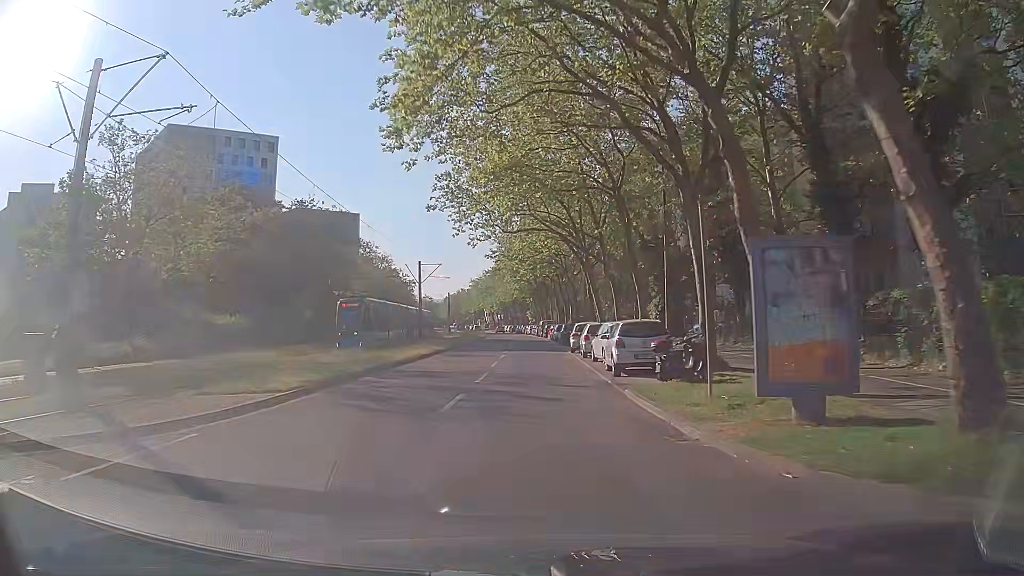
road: tertiary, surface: asphalt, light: Day
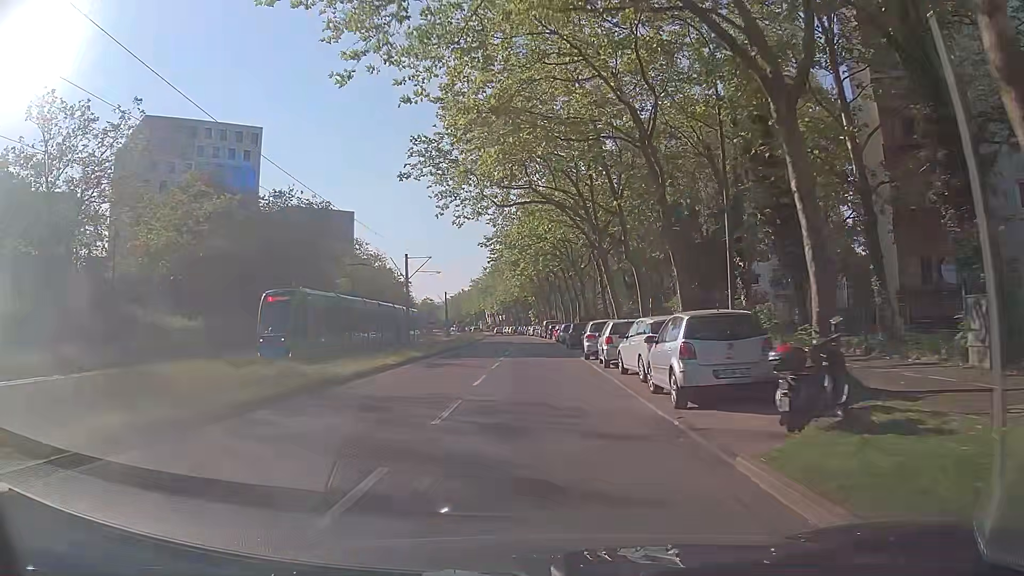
(0.0, +7.5) m; 0°
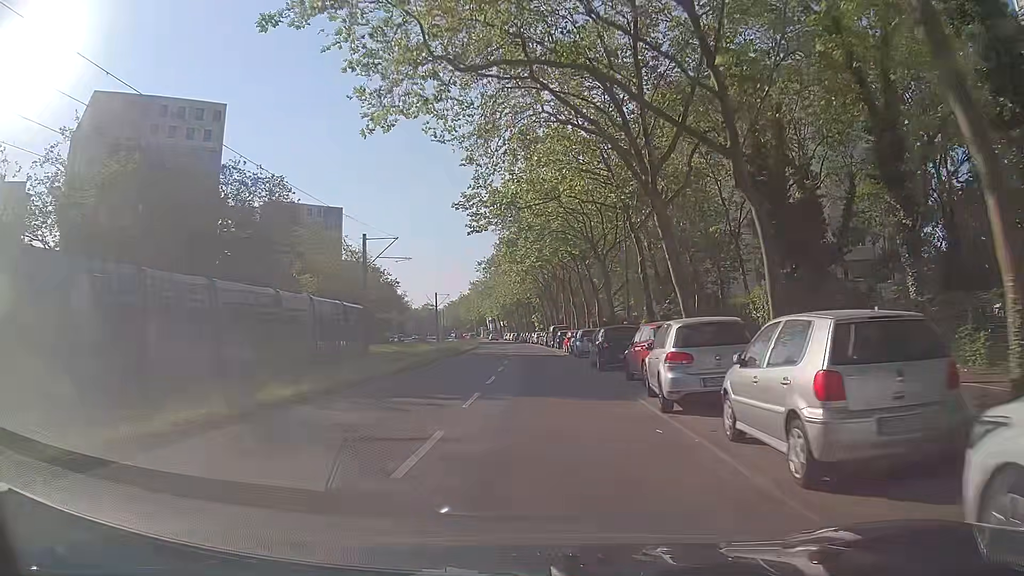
(-0.1, +15.2) m; -2°
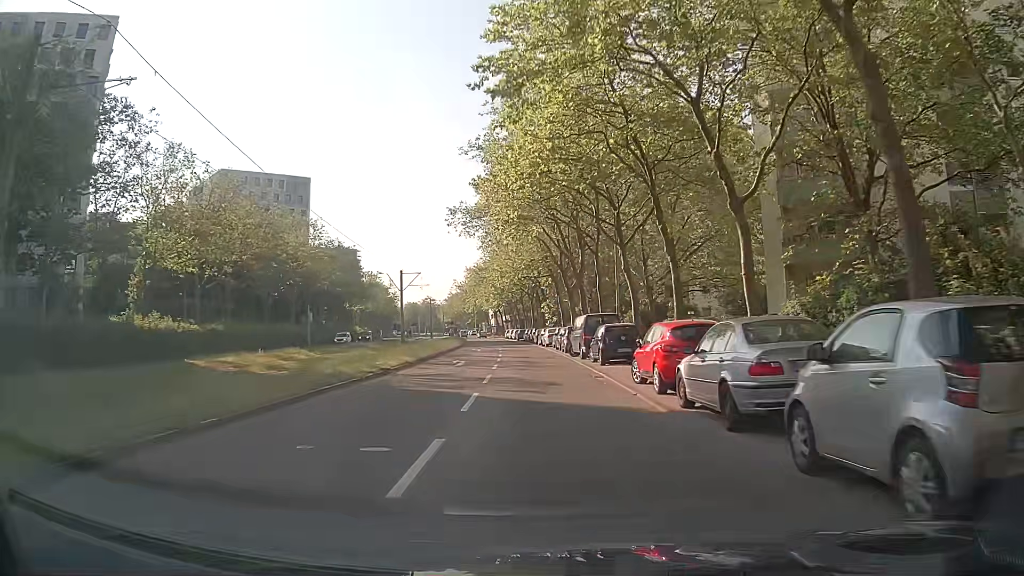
(+0.5, +30.6) m; +1°
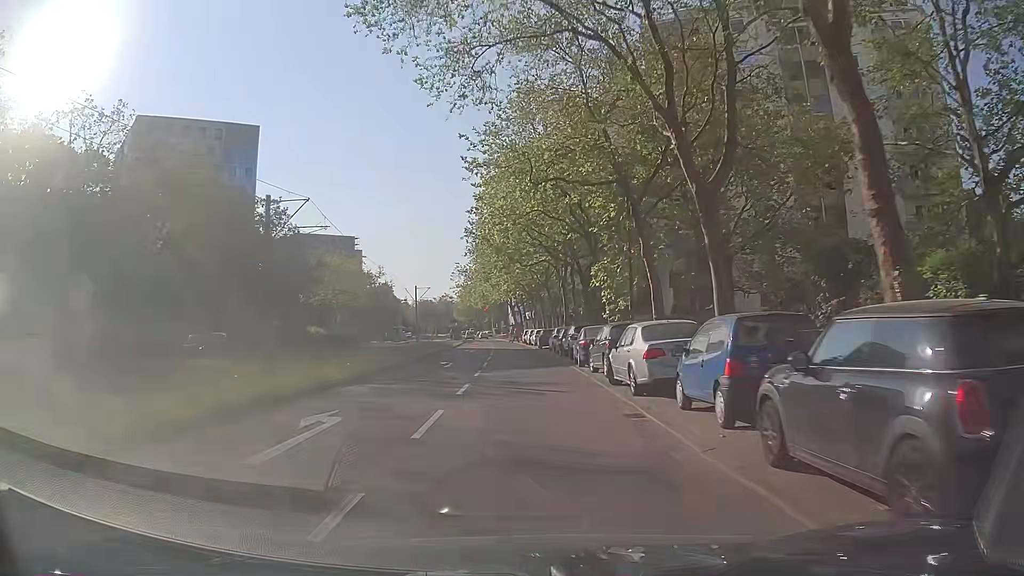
(-0.6, +38.9) m; -2°
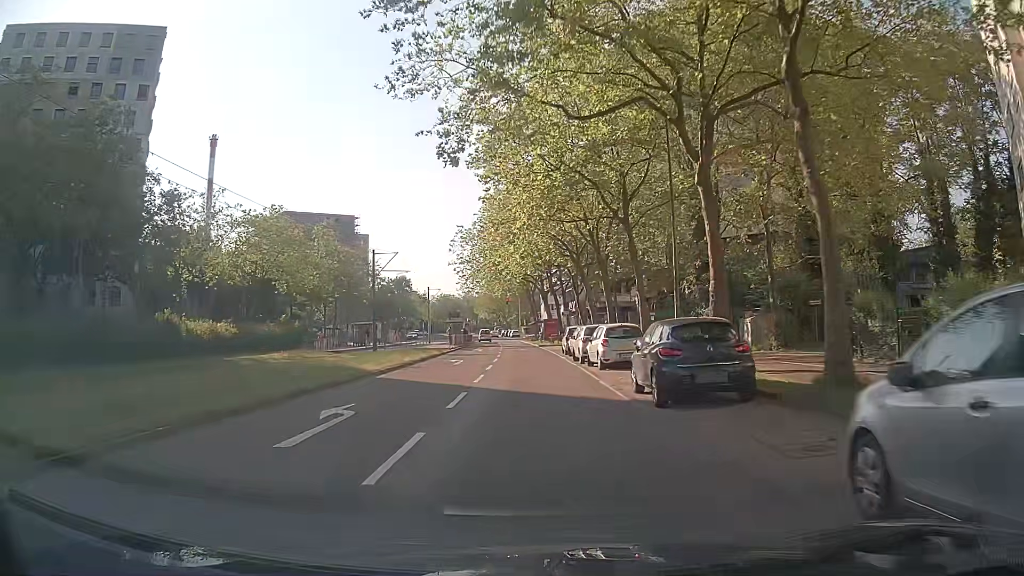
(-1.0, +38.7) m; -3°
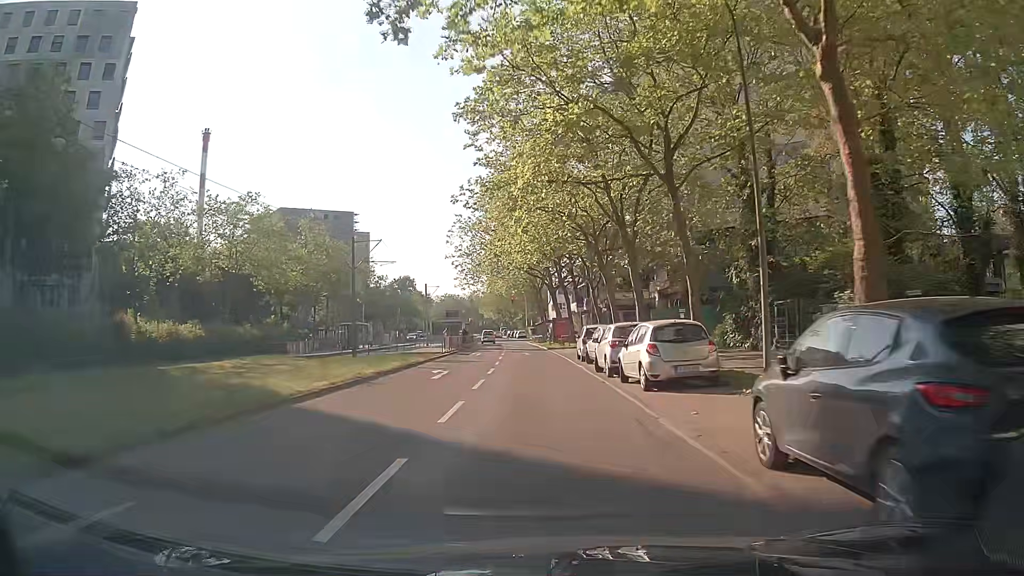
(0.0, +7.6) m; +1°
